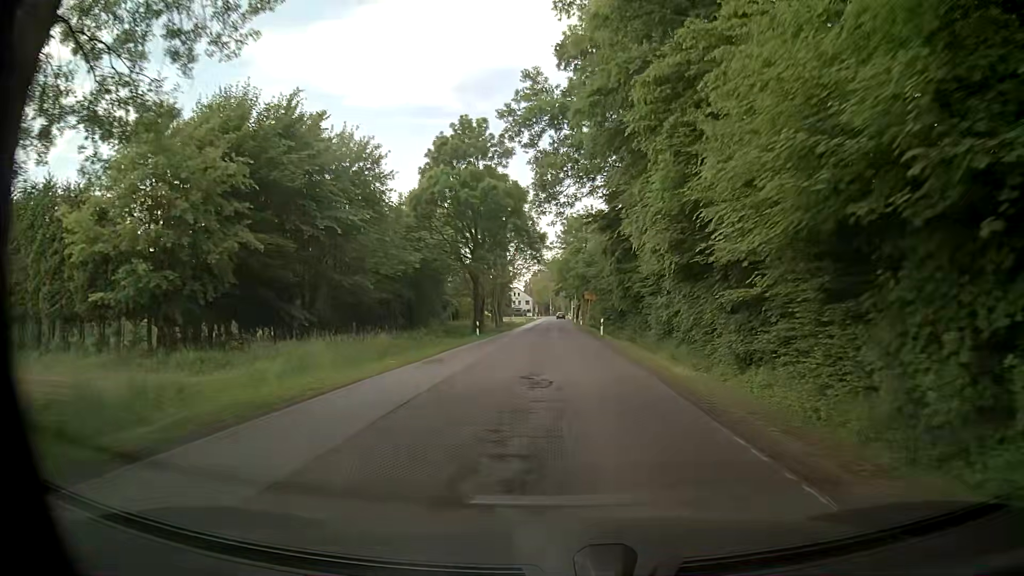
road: secondary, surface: asphalt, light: Day
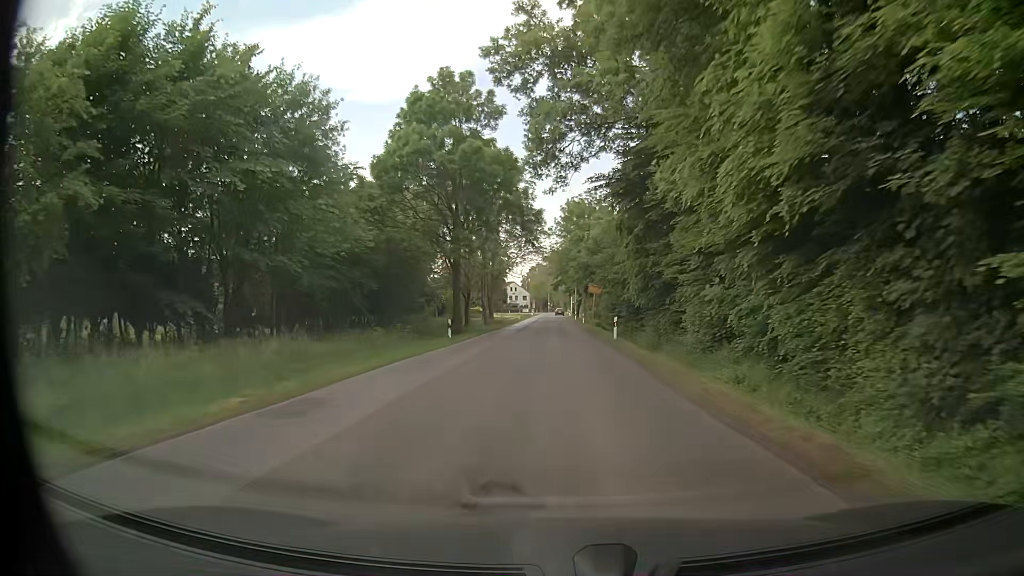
(-0.1, +10.3) m; -1°
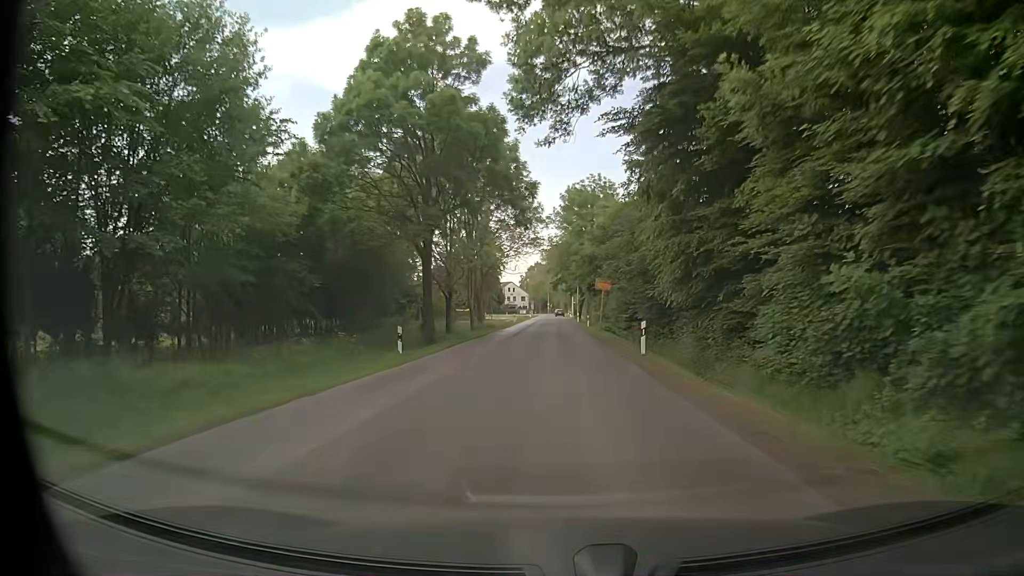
(+0.1, +9.9) m; +1°
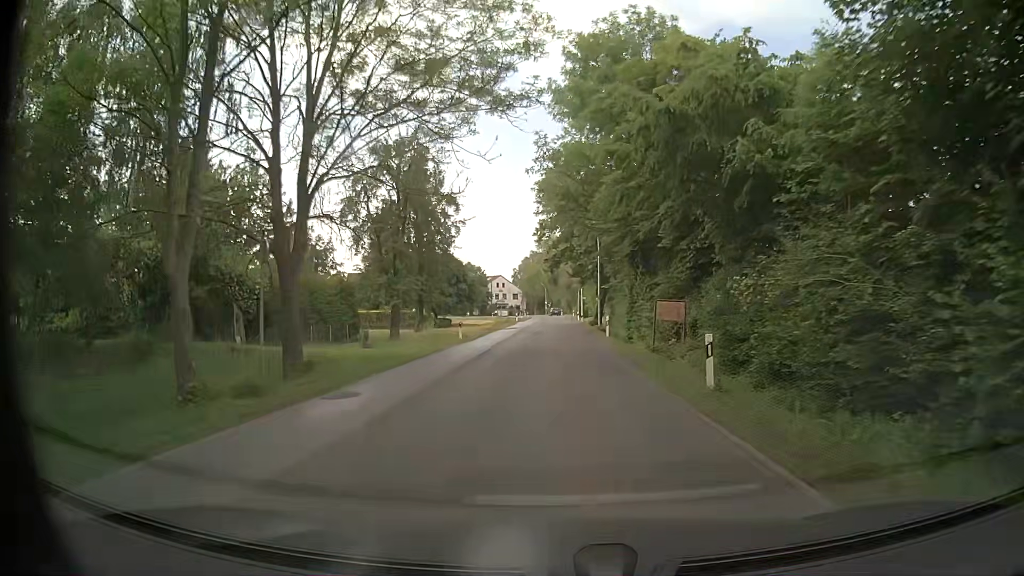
(-0.1, +43.6) m; -1°
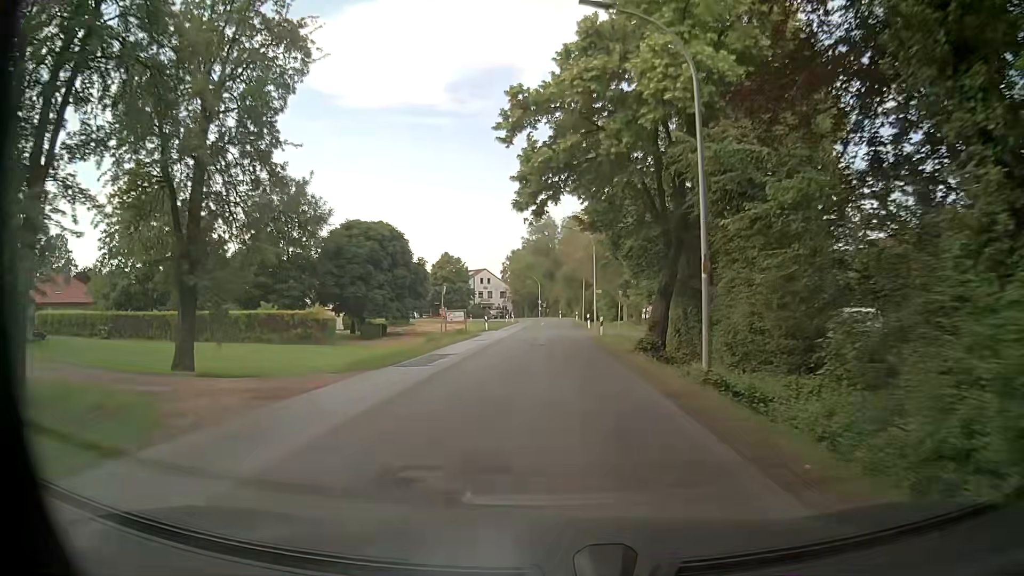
(+0.4, +33.0) m; +1°
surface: paved
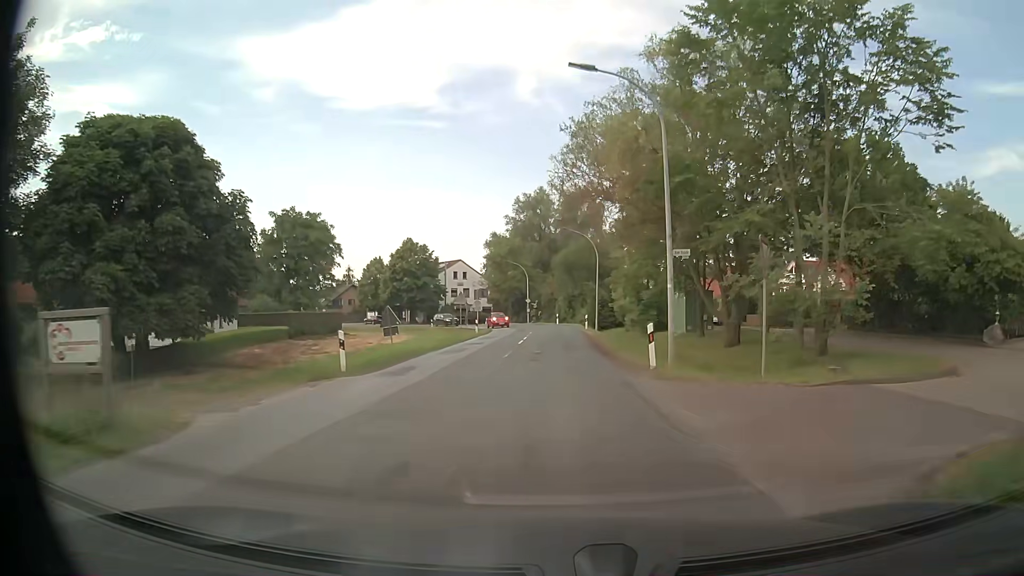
(-0.1, +33.4) m; +1°
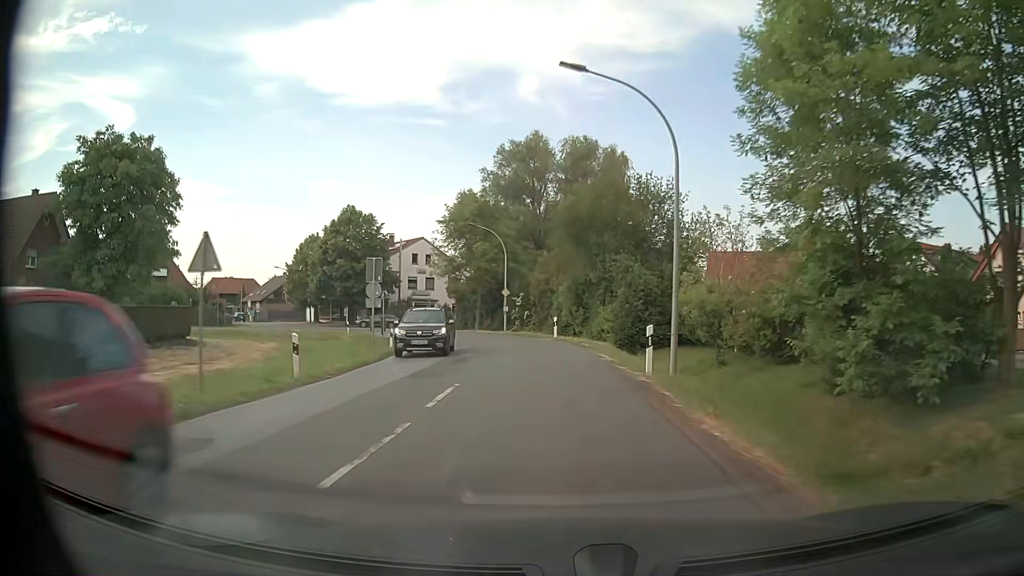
(-0.2, +33.1) m; 0°
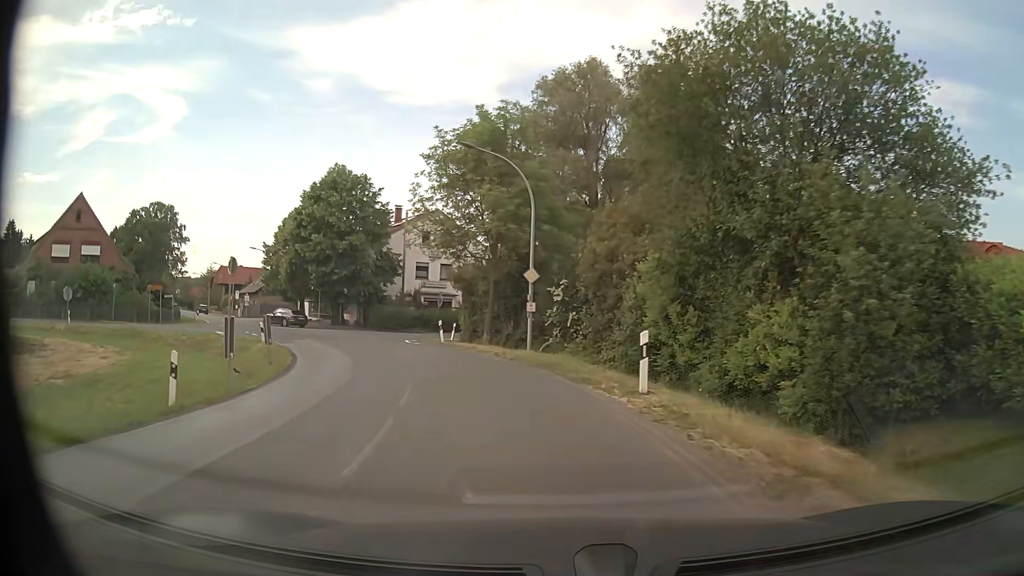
(-0.5, +21.8) m; -5°
(-1, +10) (-3, +20) (-7, +29) (-9, +39) (-6, +48) (0, +56) (+8, +63) (+15, +69) (+22, +77) (+29, +84) m
